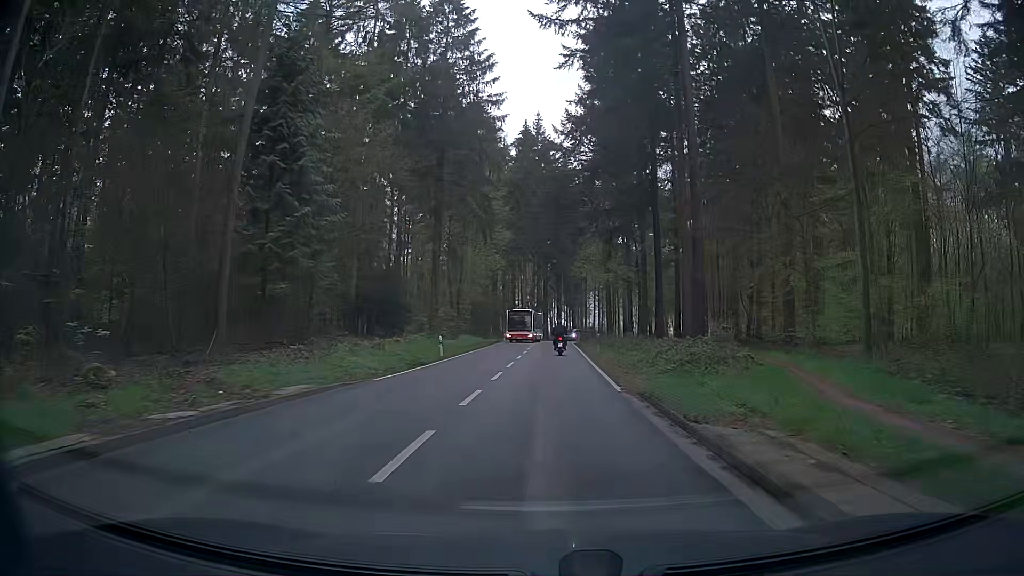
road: secondary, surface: asphalt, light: Day
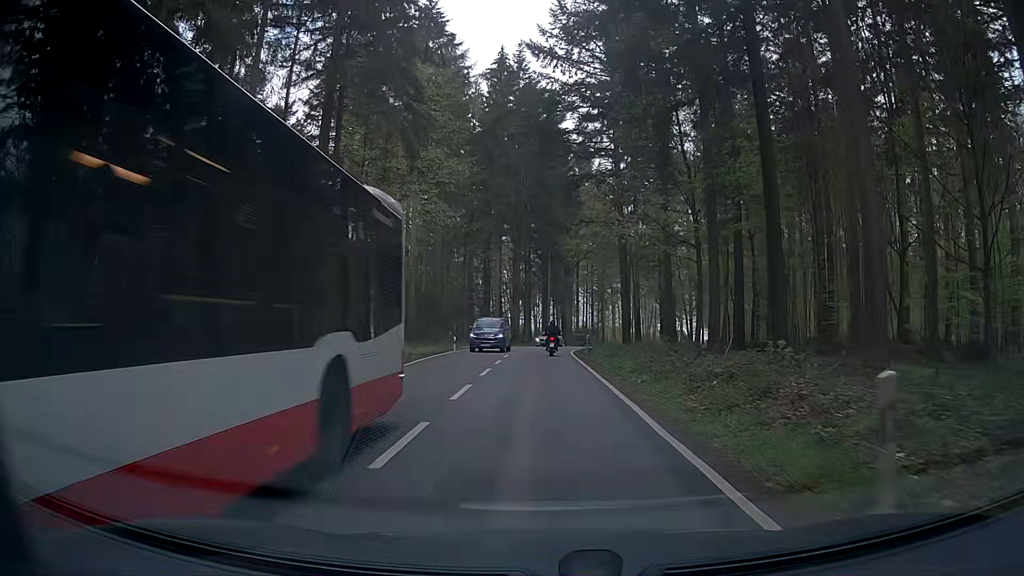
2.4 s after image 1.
(+0.8, +29.5) m; +2°
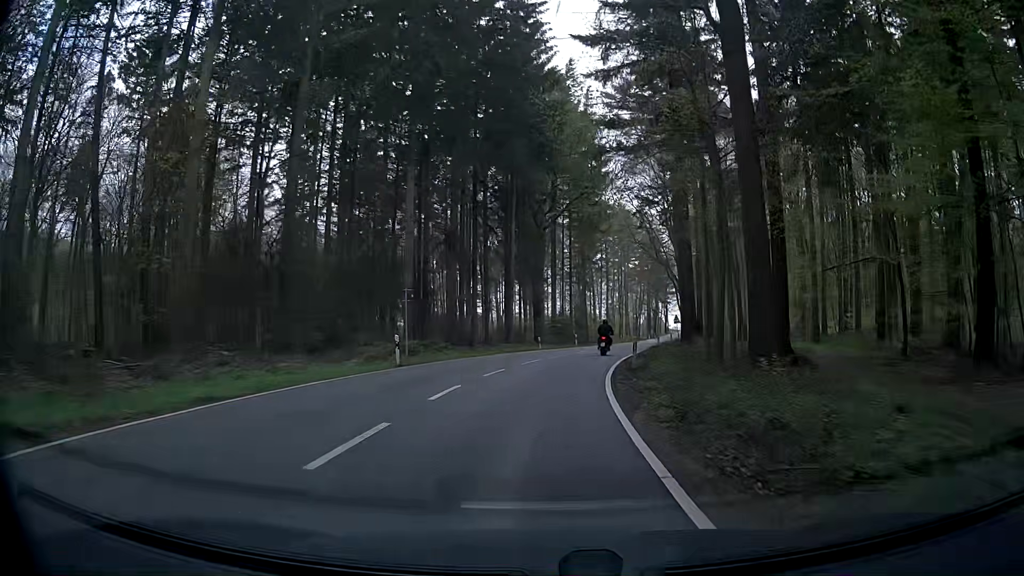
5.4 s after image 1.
(+0.6, +36.3) m; +4°
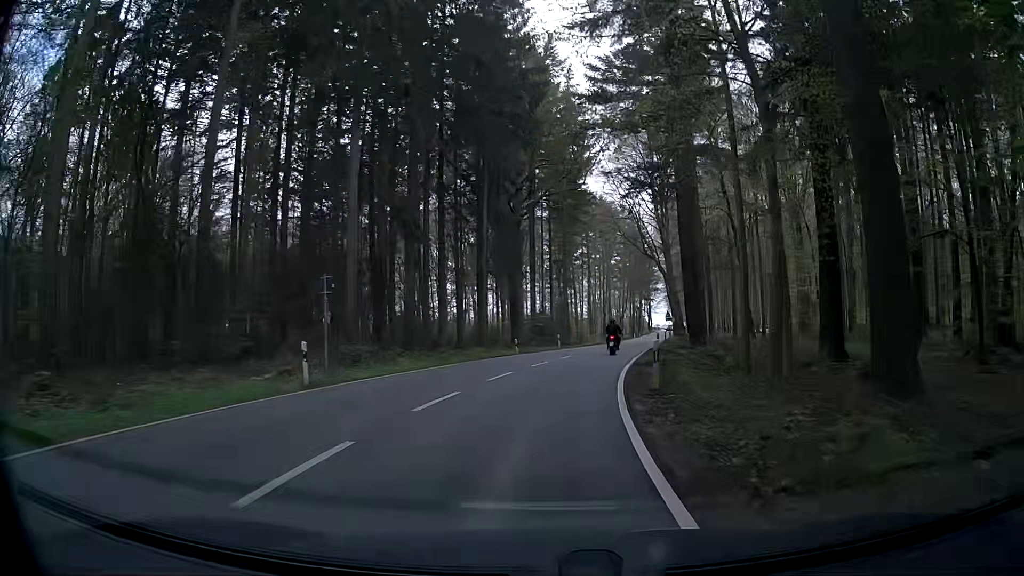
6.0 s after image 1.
(0.0, +7.3) m; +1°
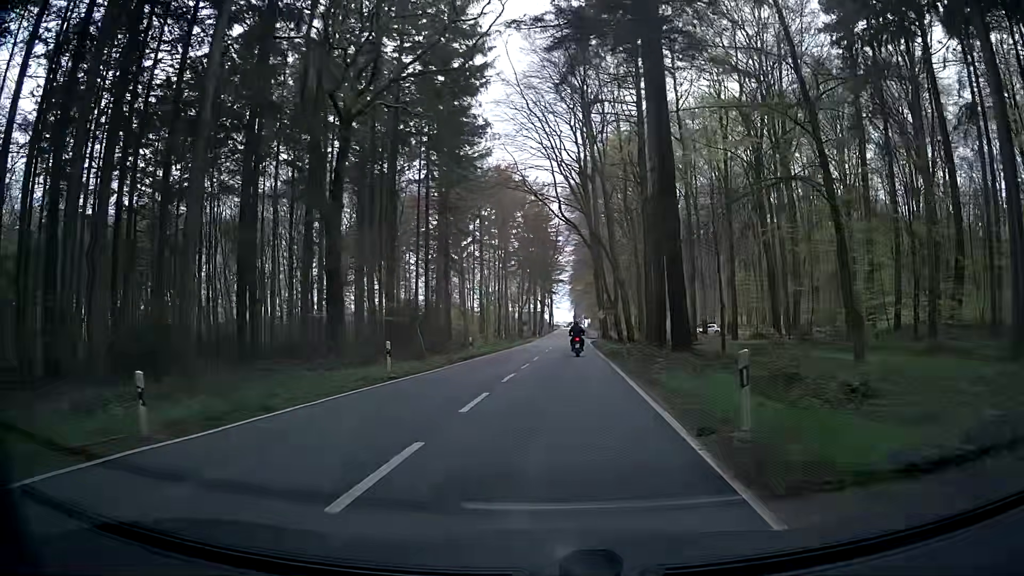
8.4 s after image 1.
(+2.2, +29.6) m; +10°
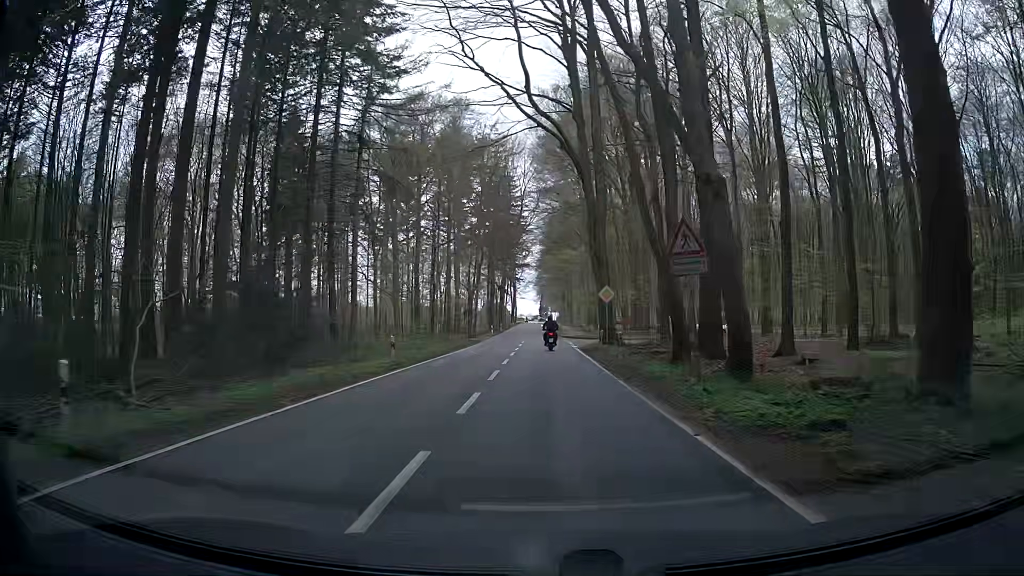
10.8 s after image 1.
(+0.1, +30.7) m; +2°
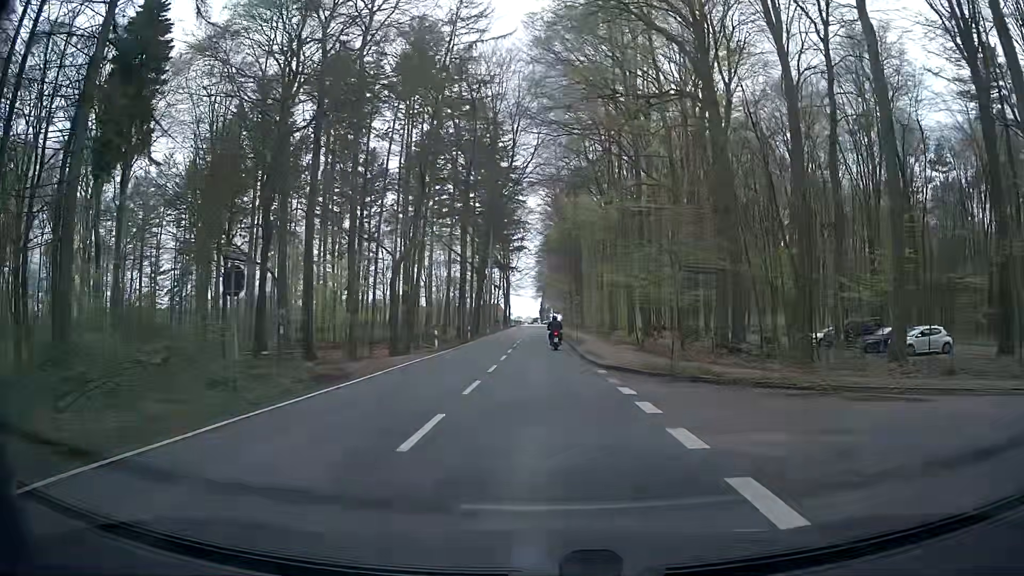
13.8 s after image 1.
(+0.4, +39.2) m; 0°
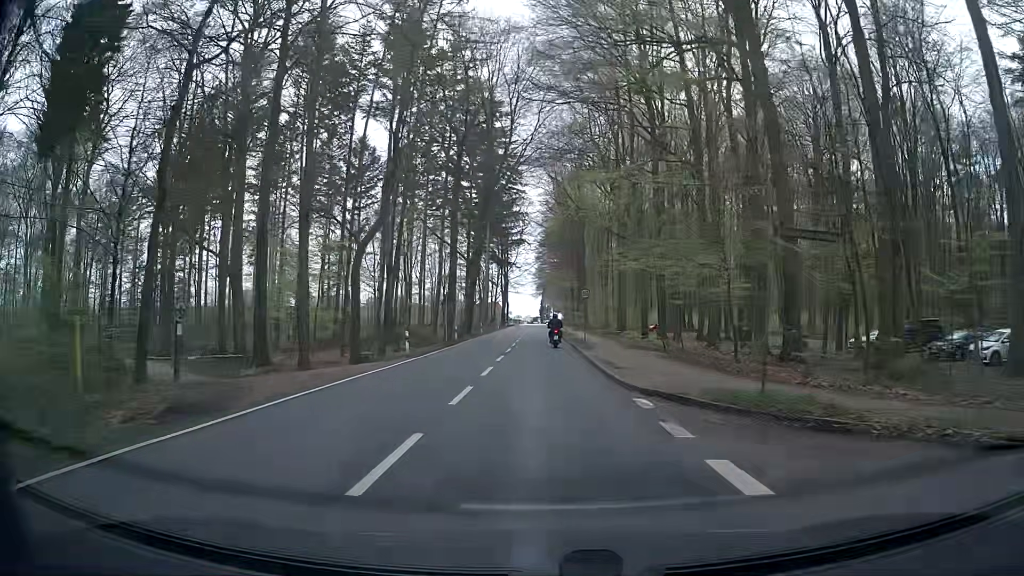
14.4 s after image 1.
(0.0, +7.9) m; +2°
(0, +10) (0, +20) (-1, +30) (-1, +40) (-1, +50) (-1, +60) (-2, +70) (-2, +80) (-2, +90) (-2, +100) m
